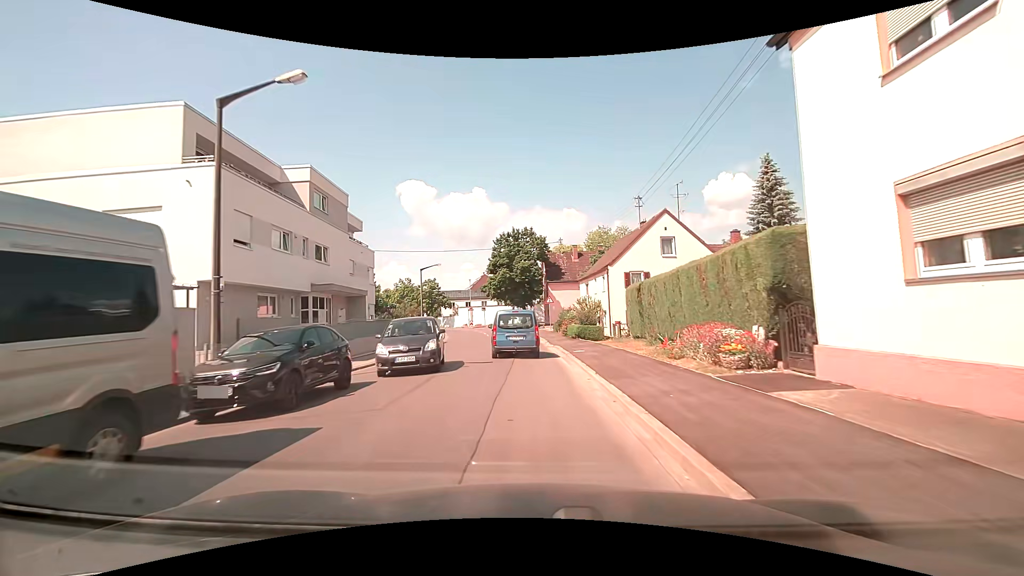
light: Day
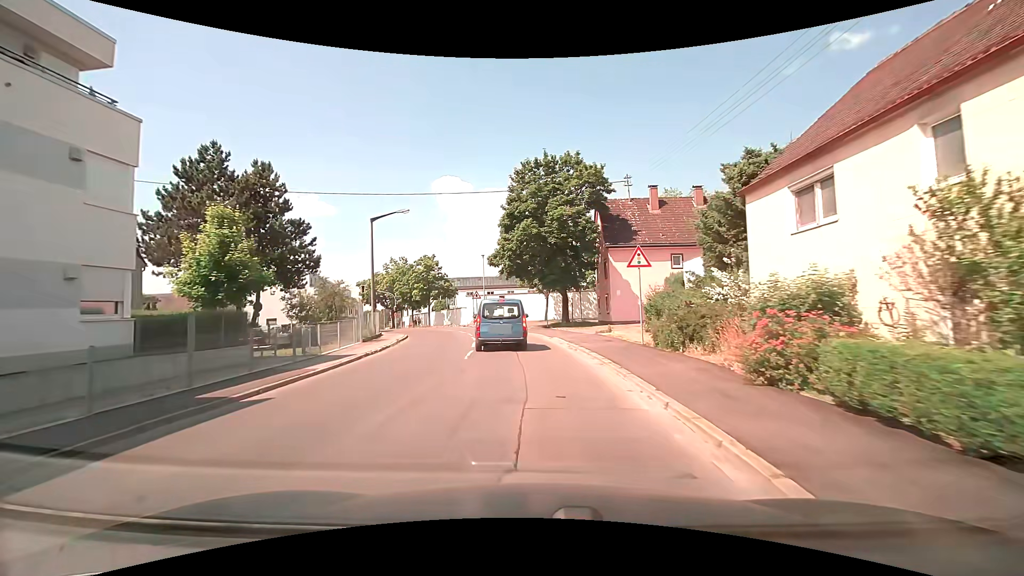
(-0.6, +28.2) m; -4°
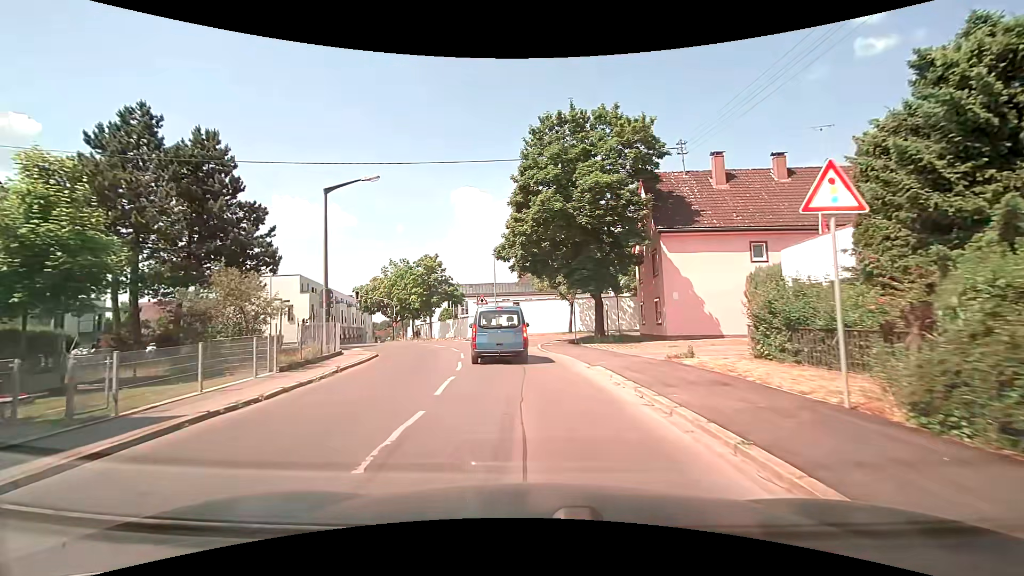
(-0.2, +9.8) m; -3°
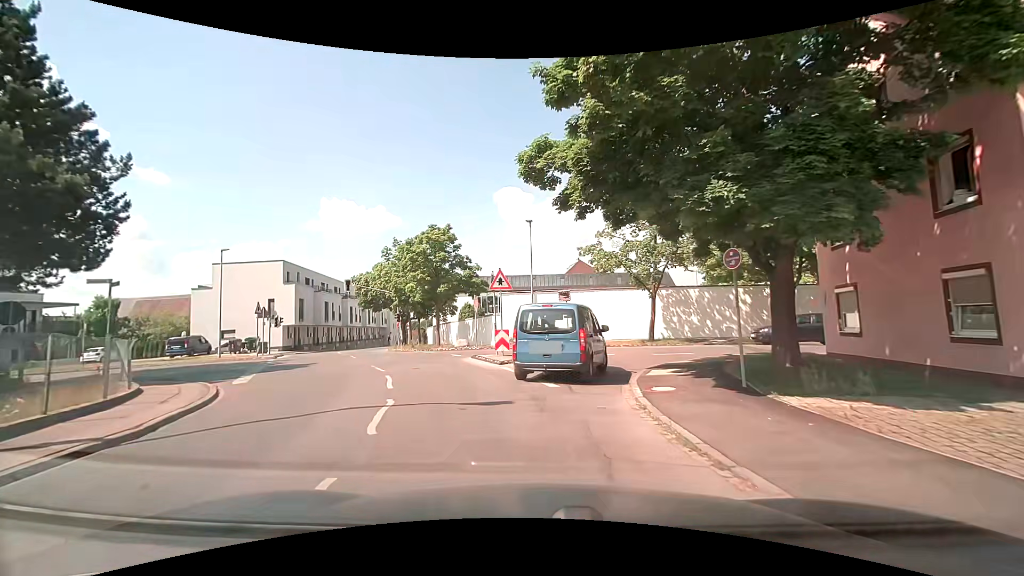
(-0.6, +16.4) m; -6°
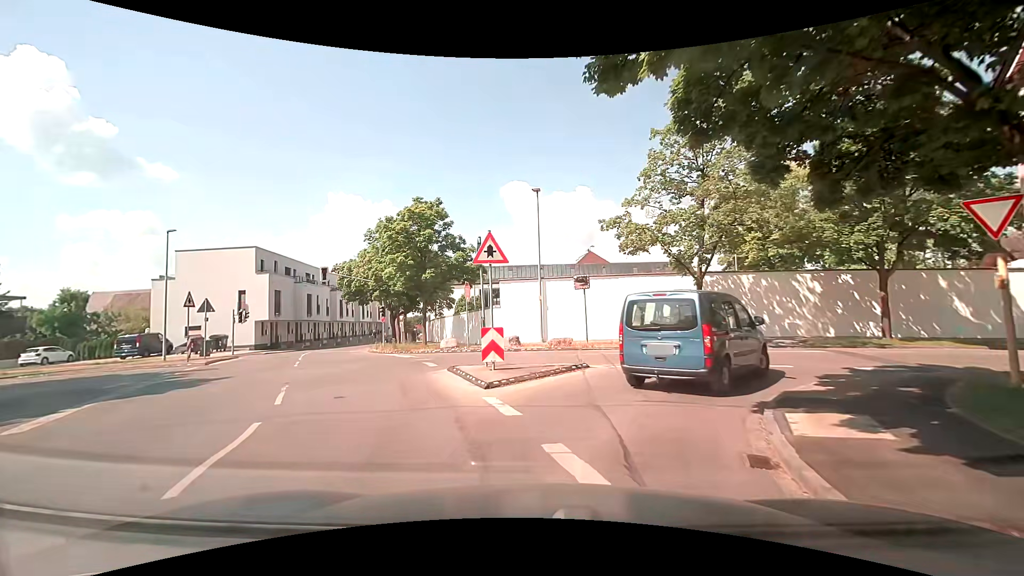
(0.0, +6.6) m; 0°
(+2, +10) (+9, +16) (+19, +16) (+29, +15) (+39, +14) (+49, +13) (+59, +12) (+69, +10) (+79, +9) (+89, +7) m
